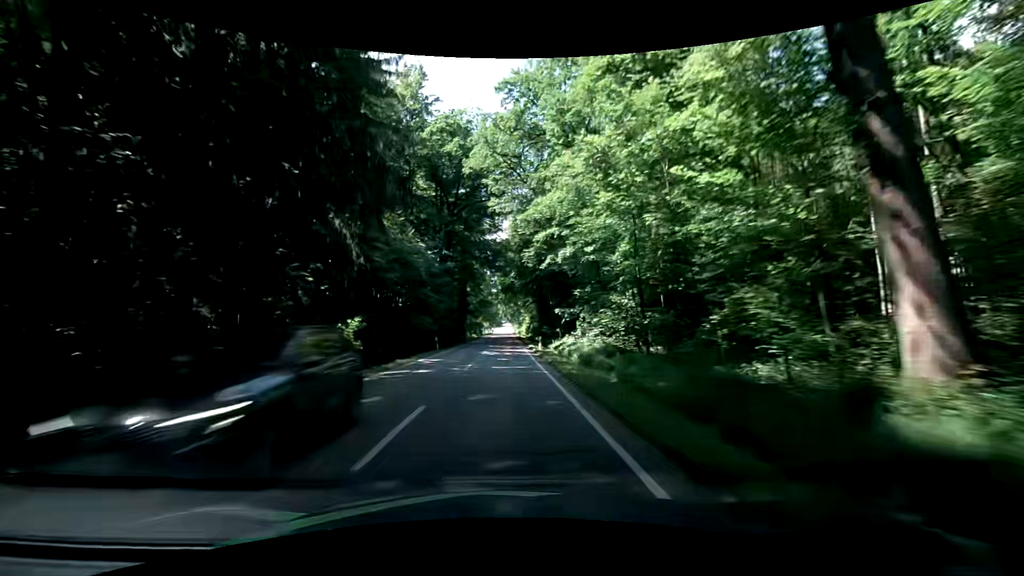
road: secondary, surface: asphalt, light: Day
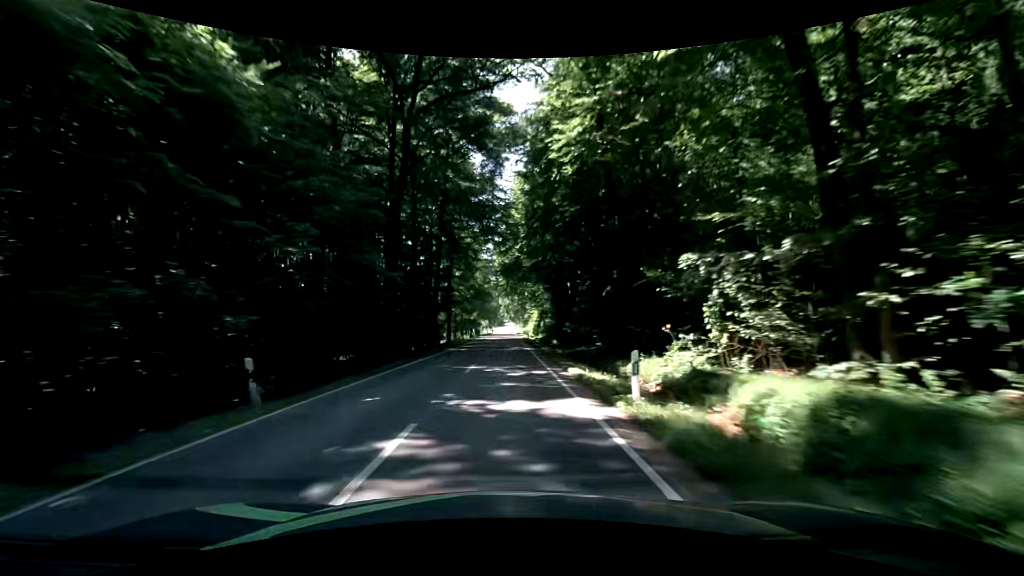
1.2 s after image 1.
(-0.1, +25.9) m; 0°
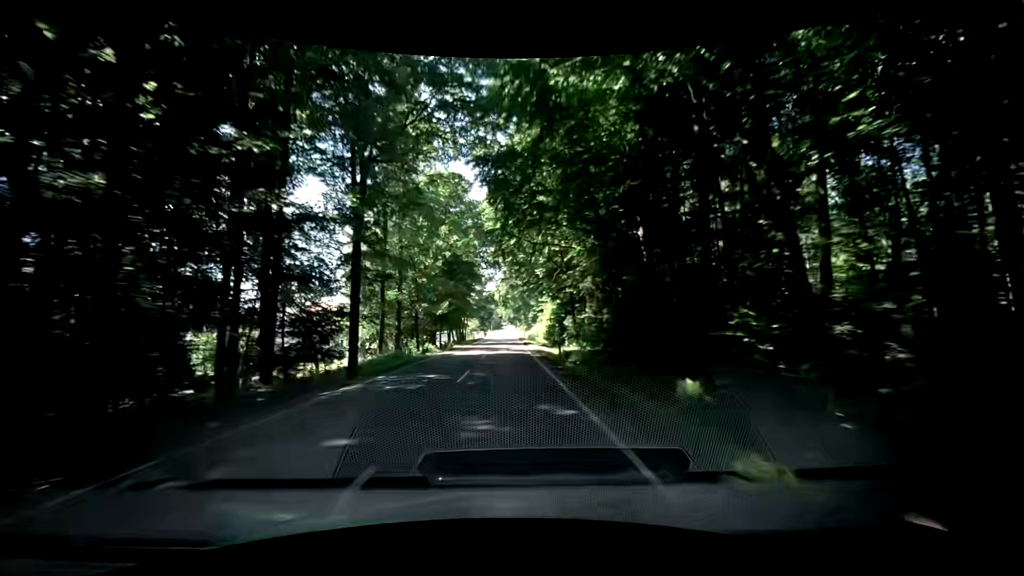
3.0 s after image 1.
(+0.2, +38.4) m; +1°
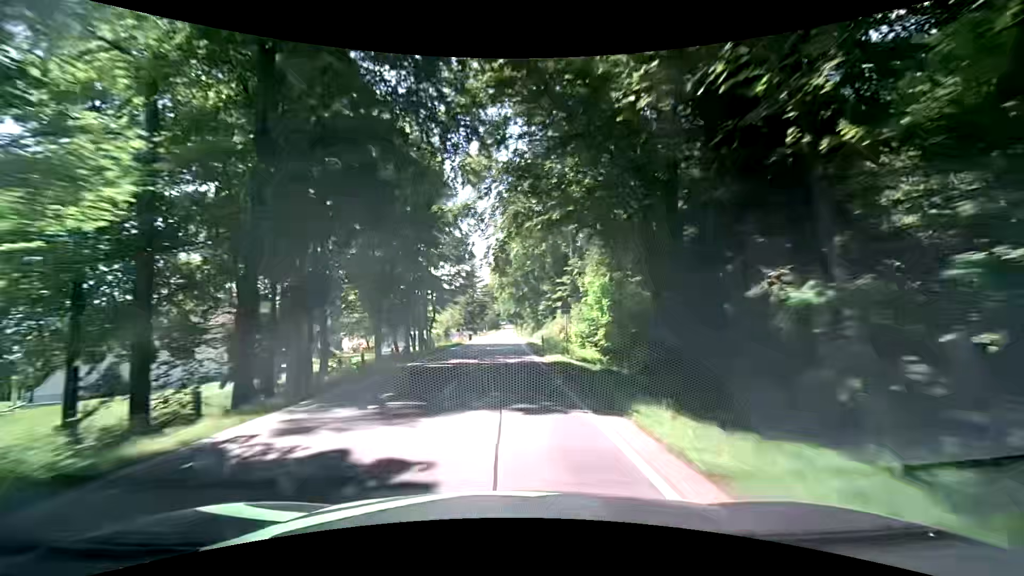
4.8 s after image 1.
(-0.4, +38.9) m; -1°
(0, +10) (0, +20) (0, +30) (0, +40) (0, +50) (0, +60) (0, +70) (0, +80) (+1, +90) (+1, +100) m
